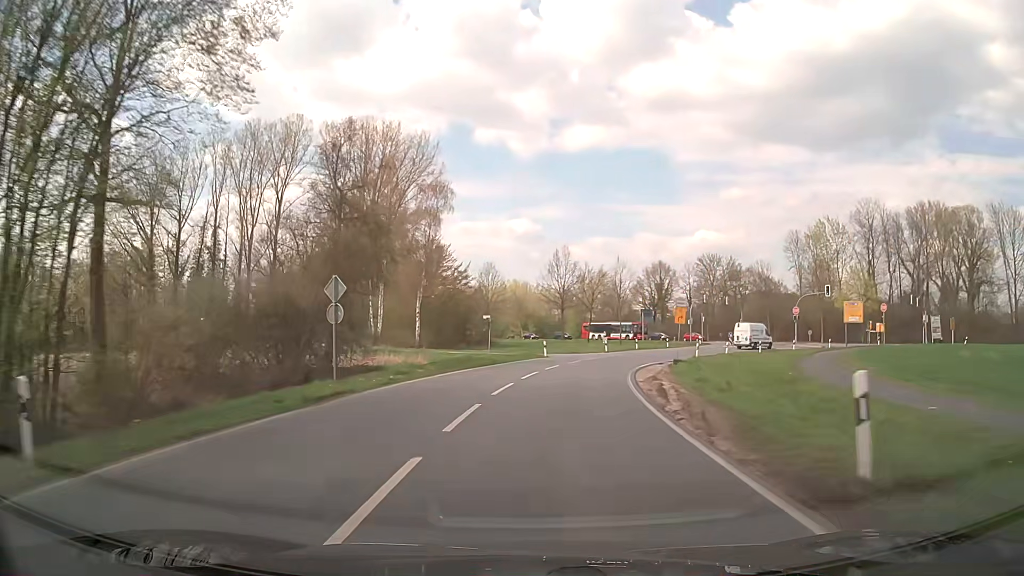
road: secondary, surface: asphalt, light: Day
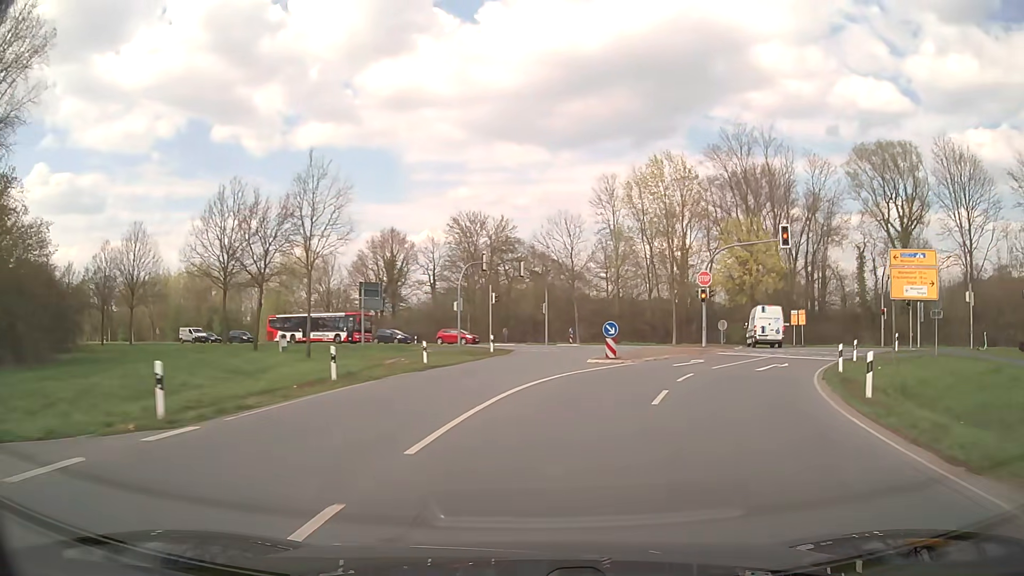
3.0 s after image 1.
(+8.0, +48.2) m; +23°
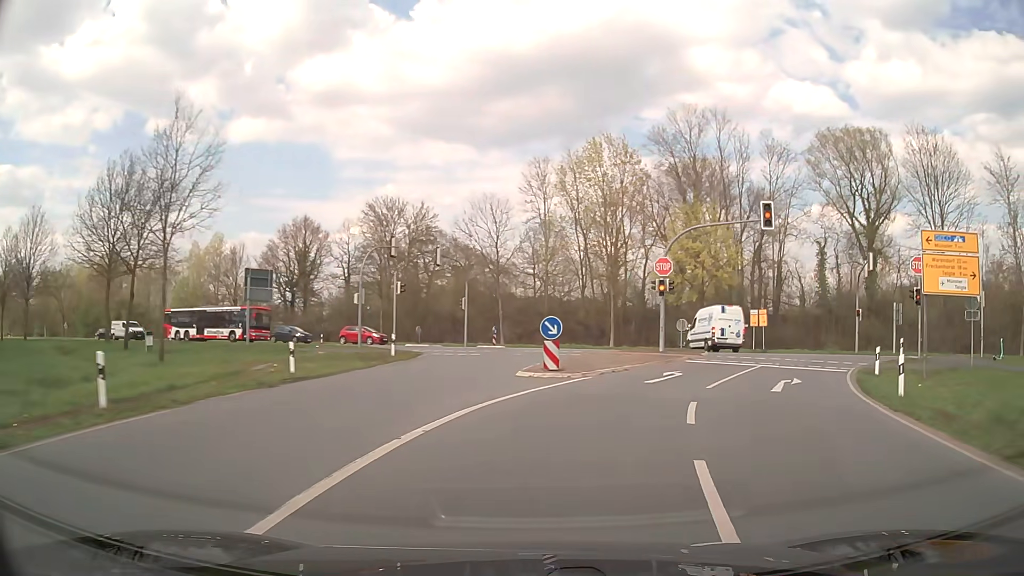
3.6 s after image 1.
(+0.4, +8.1) m; +6°
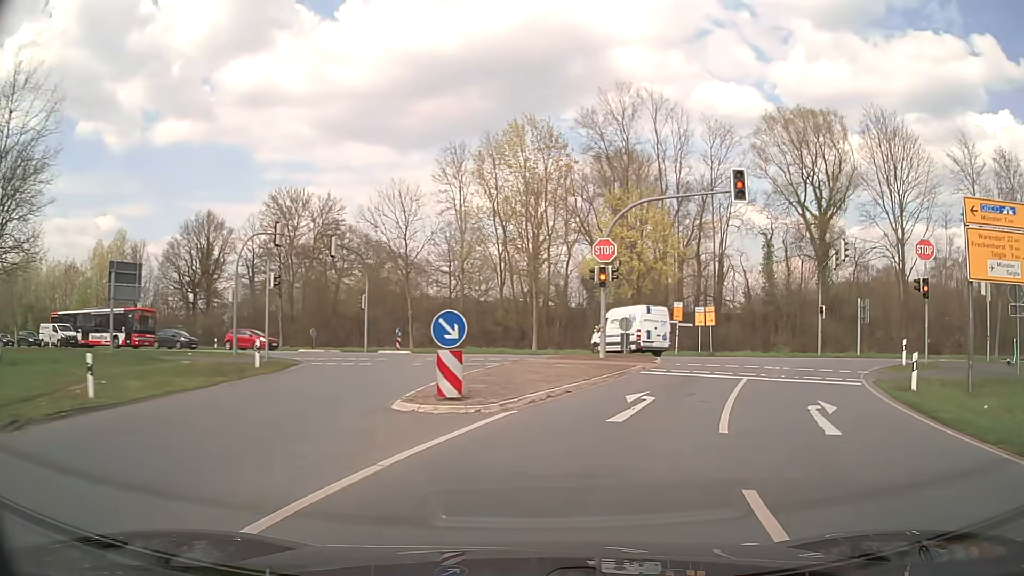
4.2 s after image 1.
(+0.4, +6.8) m; +7°
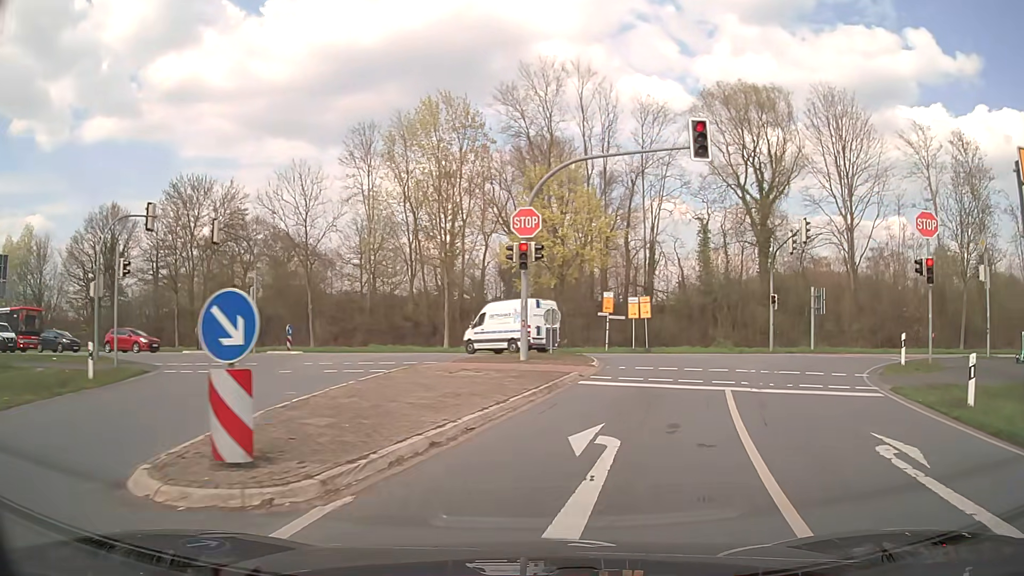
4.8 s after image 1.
(+0.3, +5.3) m; +7°
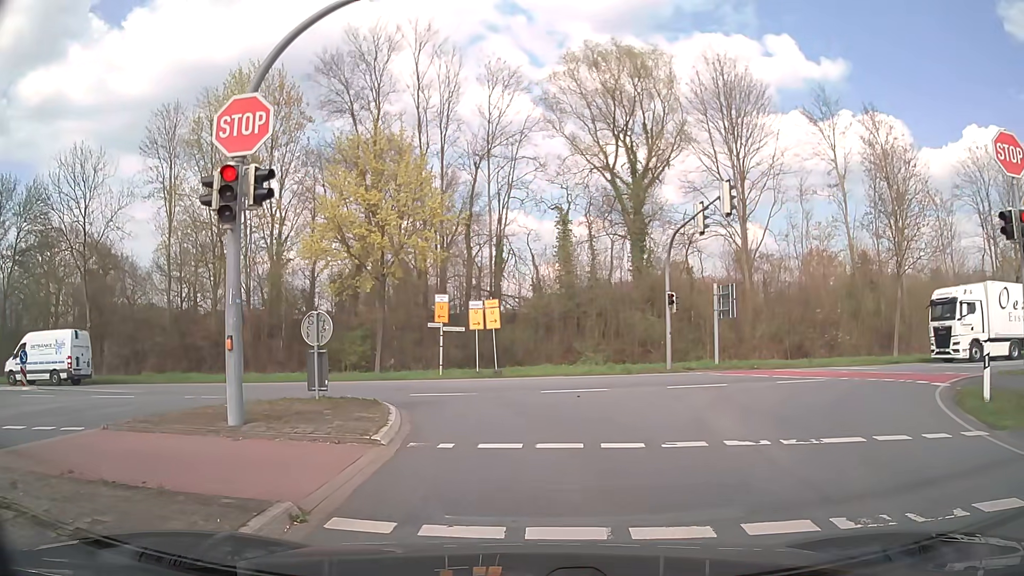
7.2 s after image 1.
(+1.3, +10.3) m; +13°
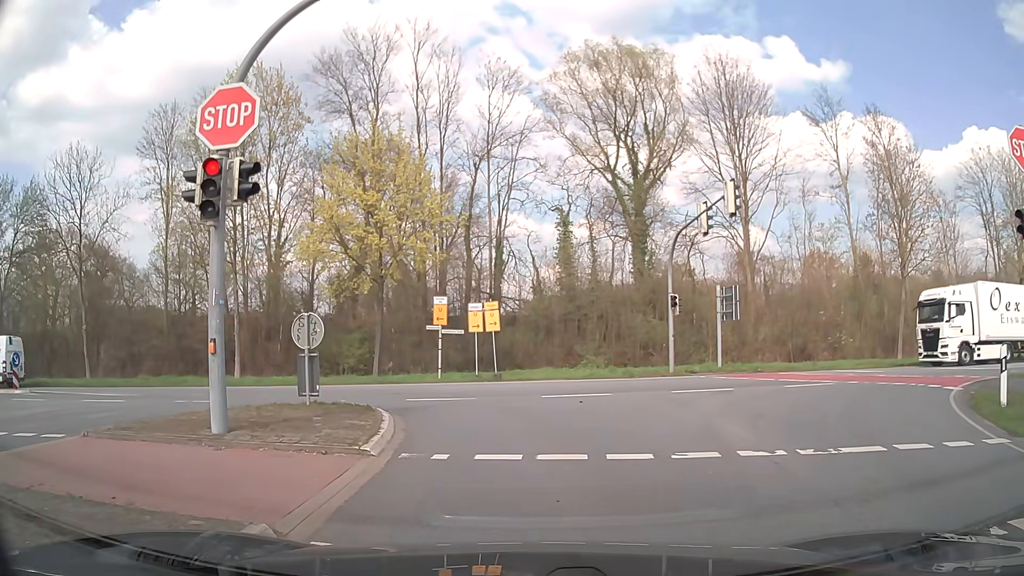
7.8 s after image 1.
(0.0, +0.4) m; 0°
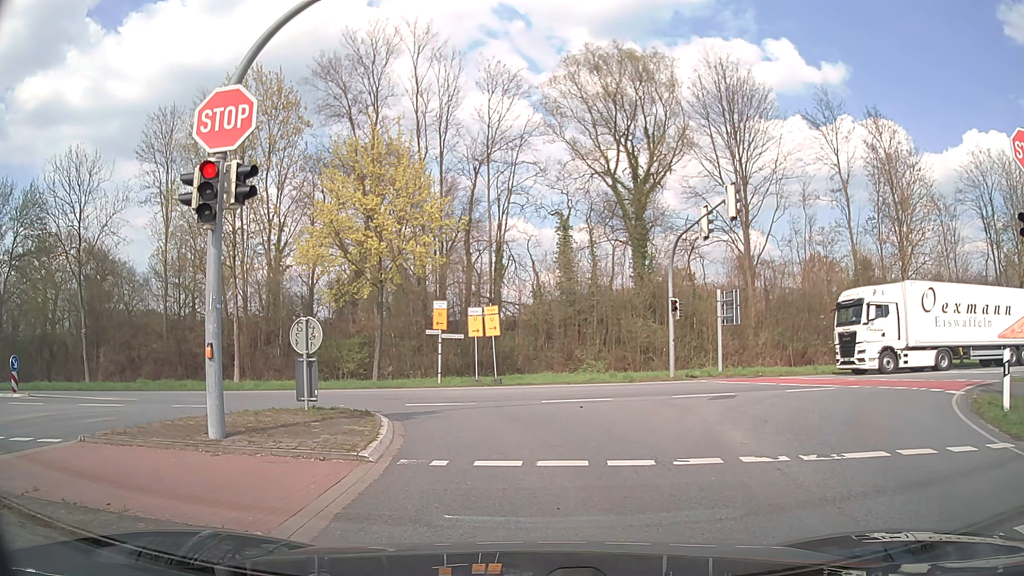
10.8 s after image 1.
(0.0, +0.2) m; 0°
